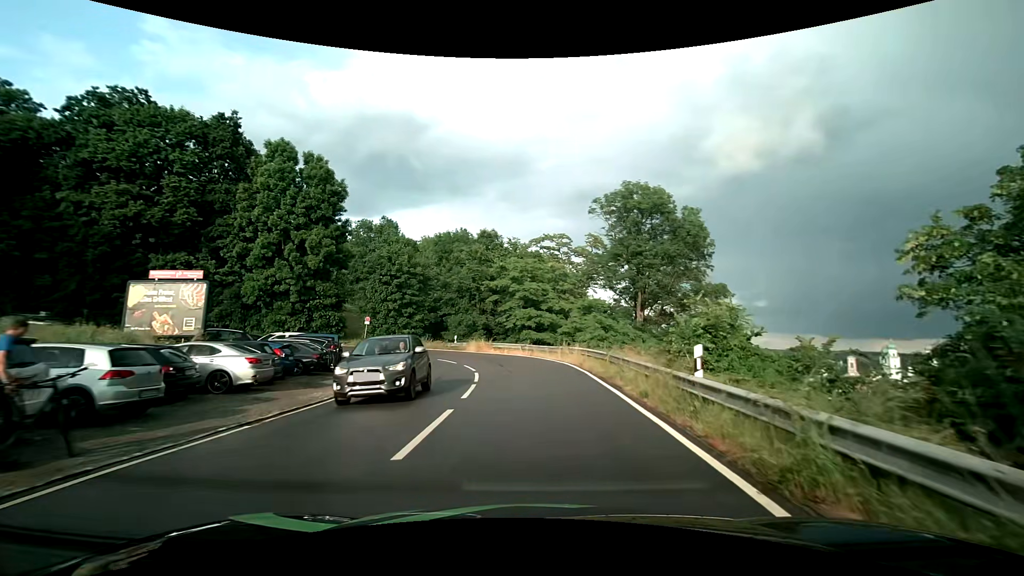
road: tertiary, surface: asphalt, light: Day
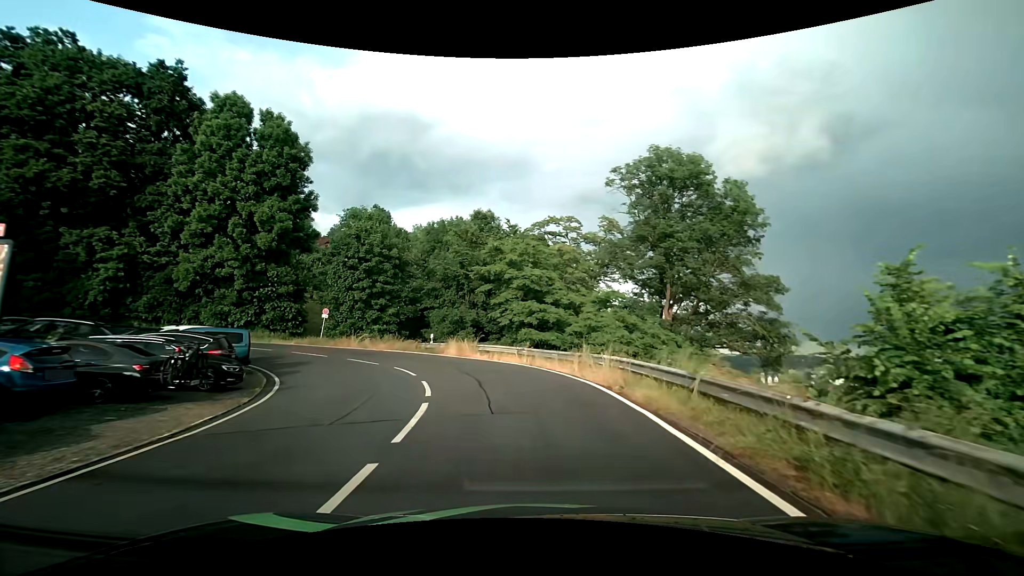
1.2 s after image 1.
(+0.2, +9.9) m; +1°
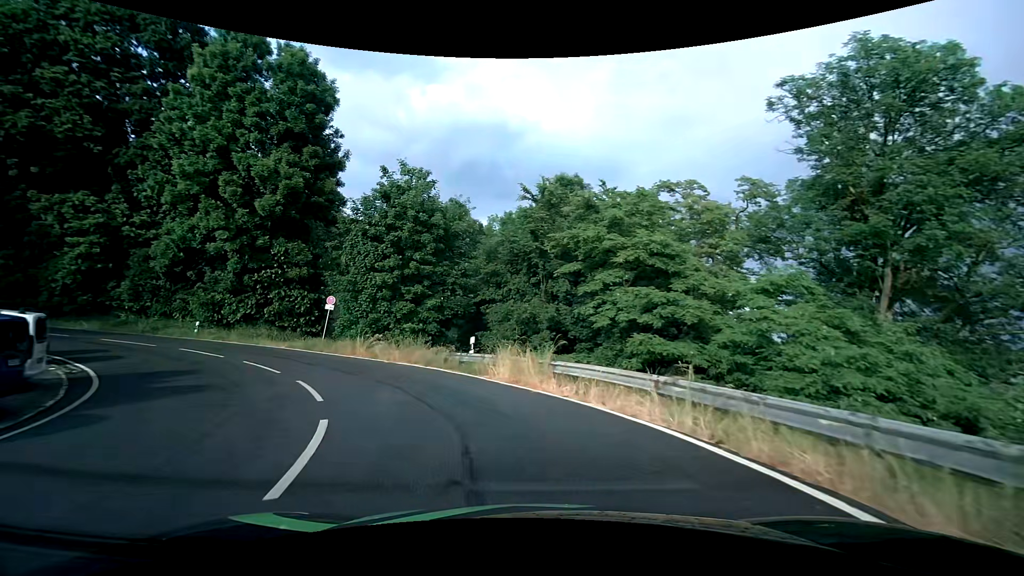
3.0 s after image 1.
(-0.9, +14.1) m; -10°
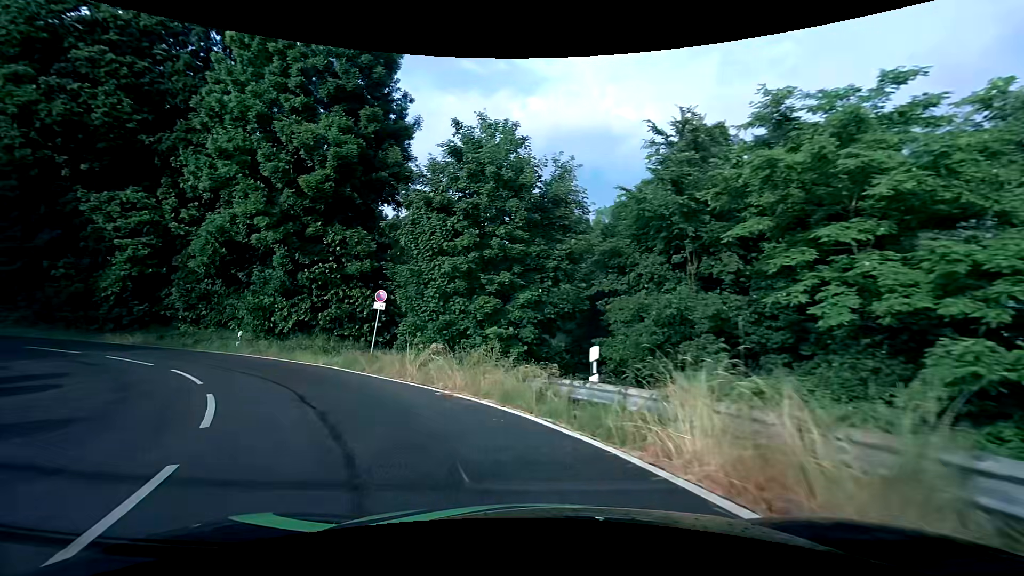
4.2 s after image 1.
(-0.7, +9.0) m; -11°
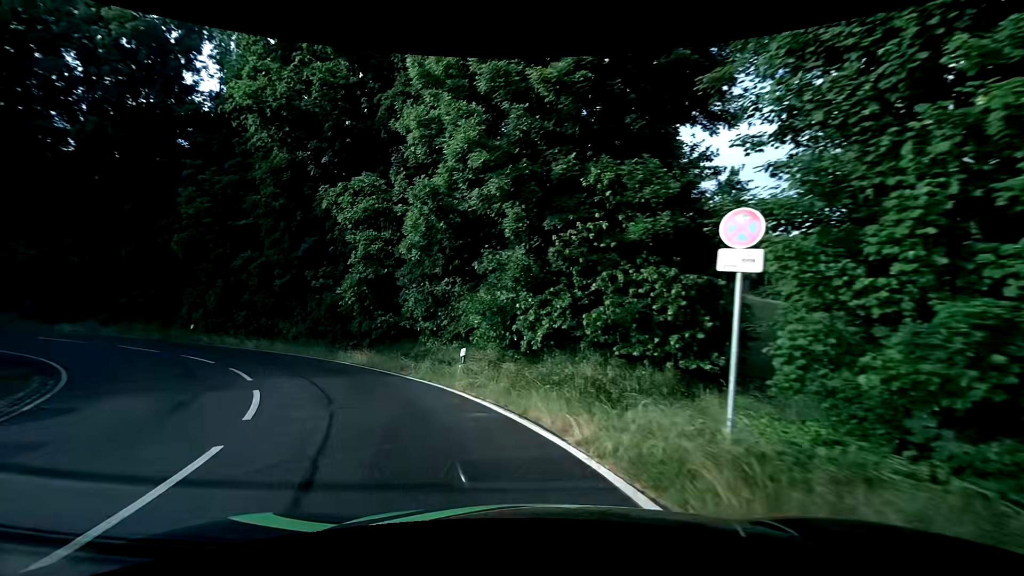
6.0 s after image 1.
(-3.6, +12.2) m; -33°
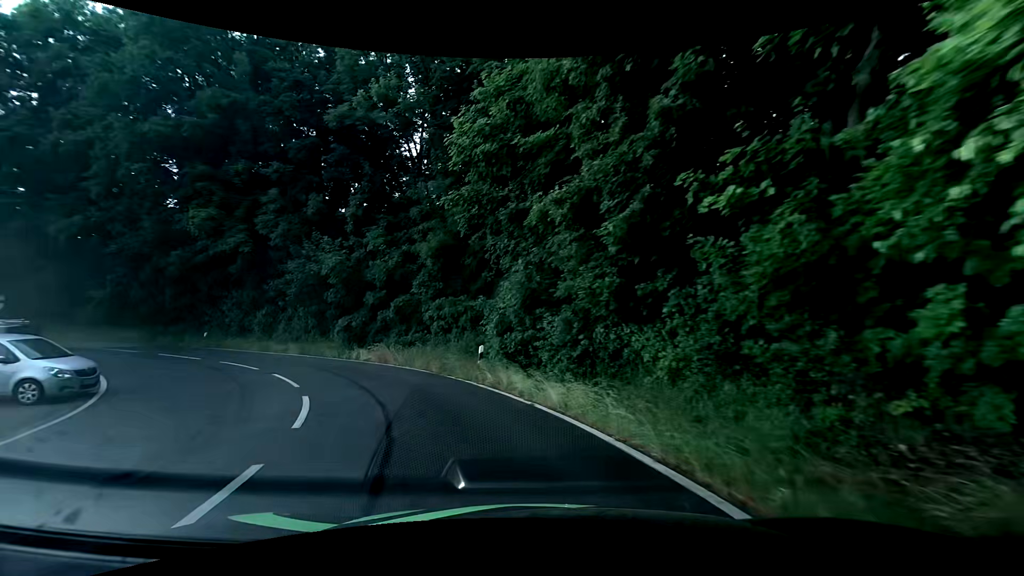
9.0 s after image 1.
(-7.4, +18.8) m; -41°
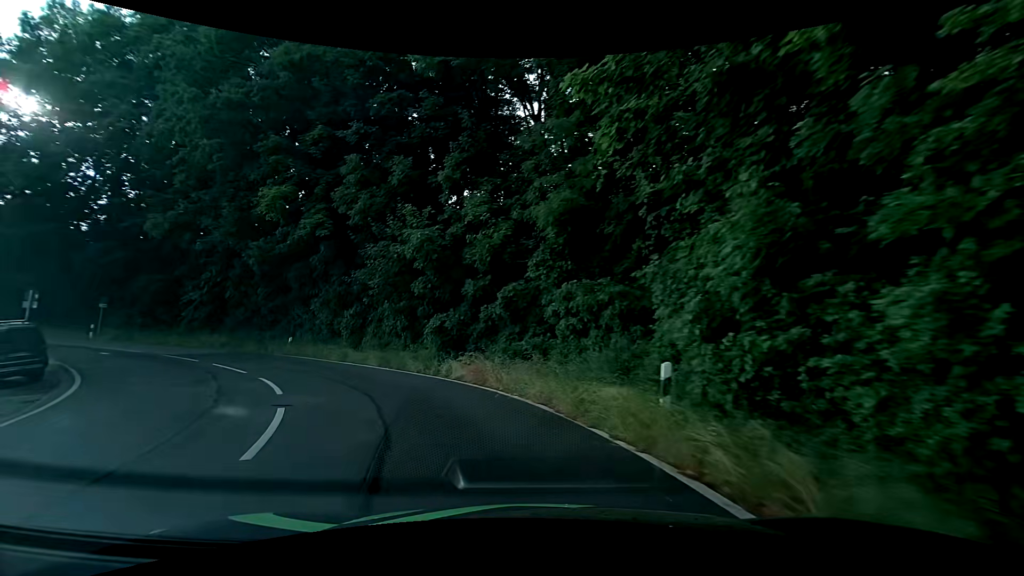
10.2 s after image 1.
(-1.1, +8.5) m; -14°
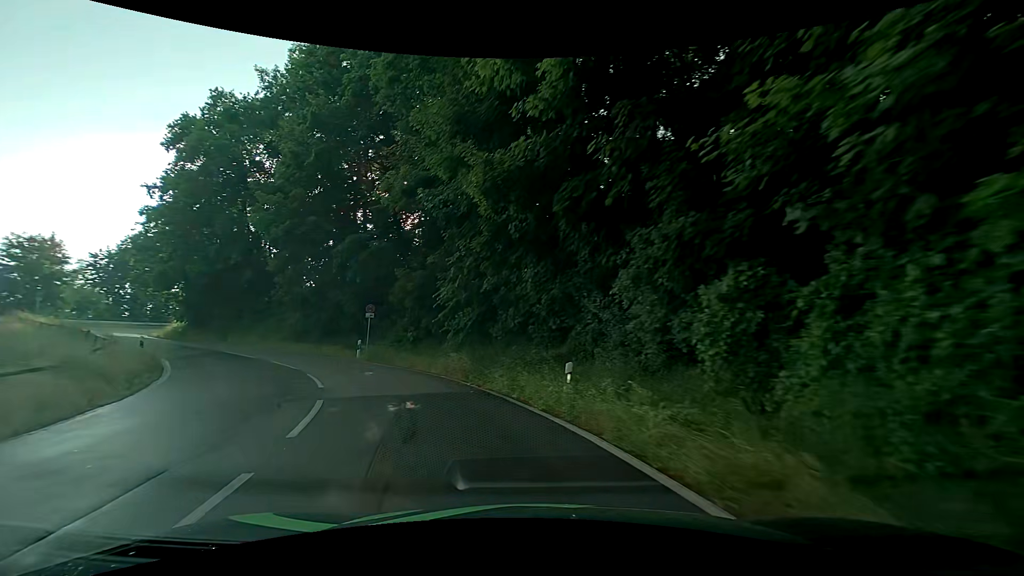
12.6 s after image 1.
(-5.6, +16.5) m; -37°
(-2, +10) (-6, +19) (-13, +26) (-21, +32) (-29, +38) (-37, +44) (-43, +52) (-48, +61) (-51, +70) (-53, +80) m
